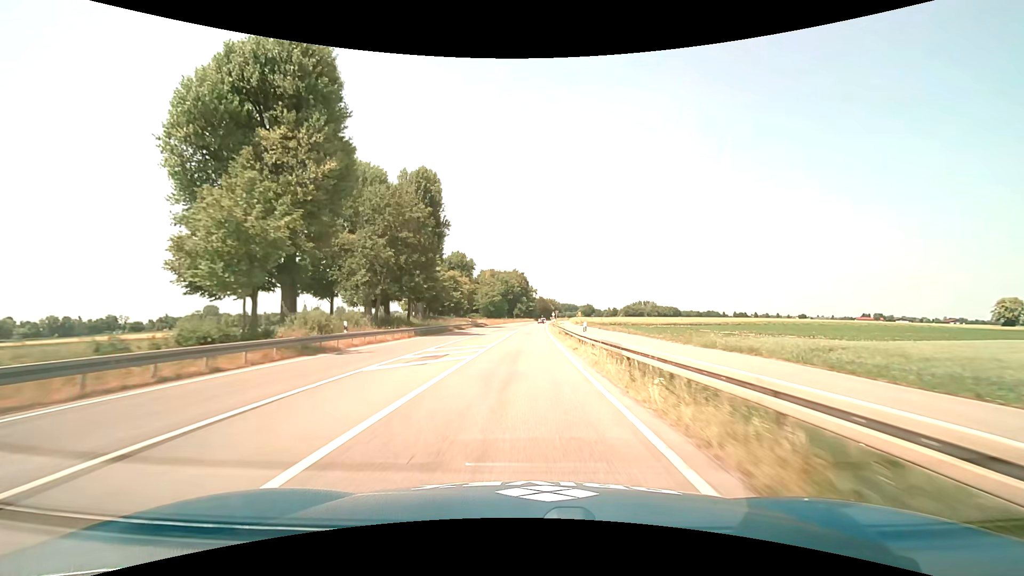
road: primary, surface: asphalt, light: Day
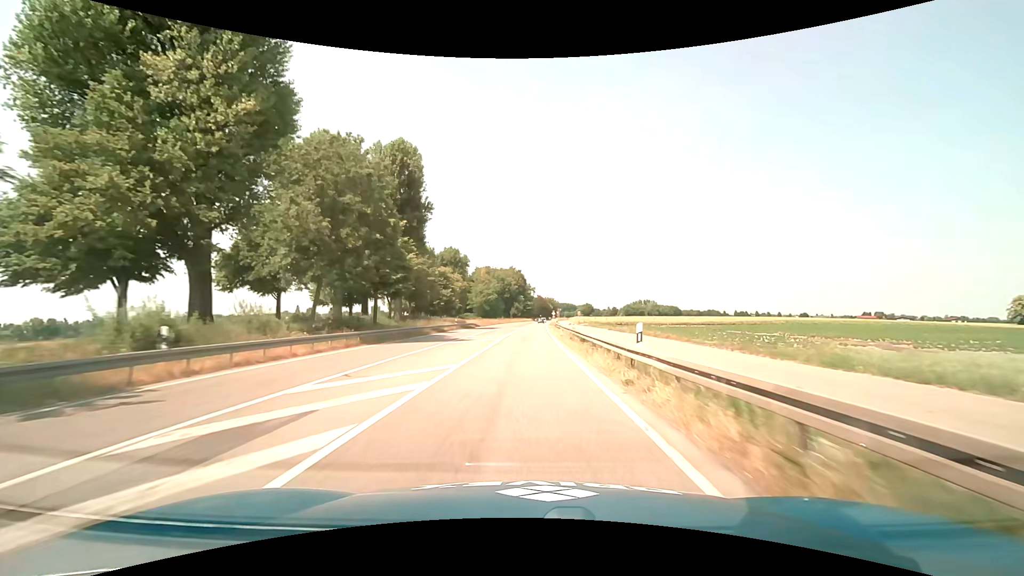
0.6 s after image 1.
(0.0, +12.4) m; 0°
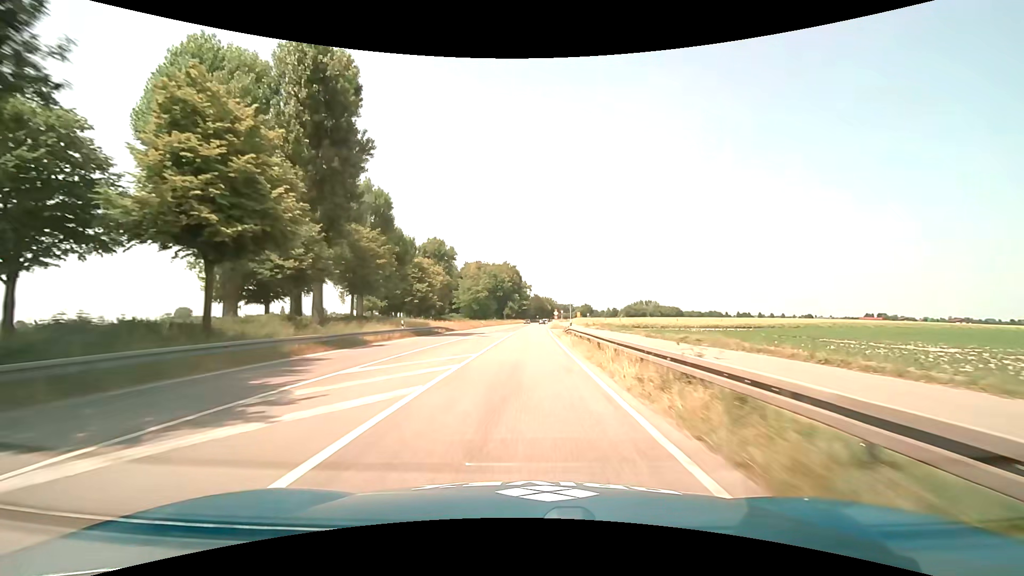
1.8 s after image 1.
(+0.1, +24.9) m; 0°
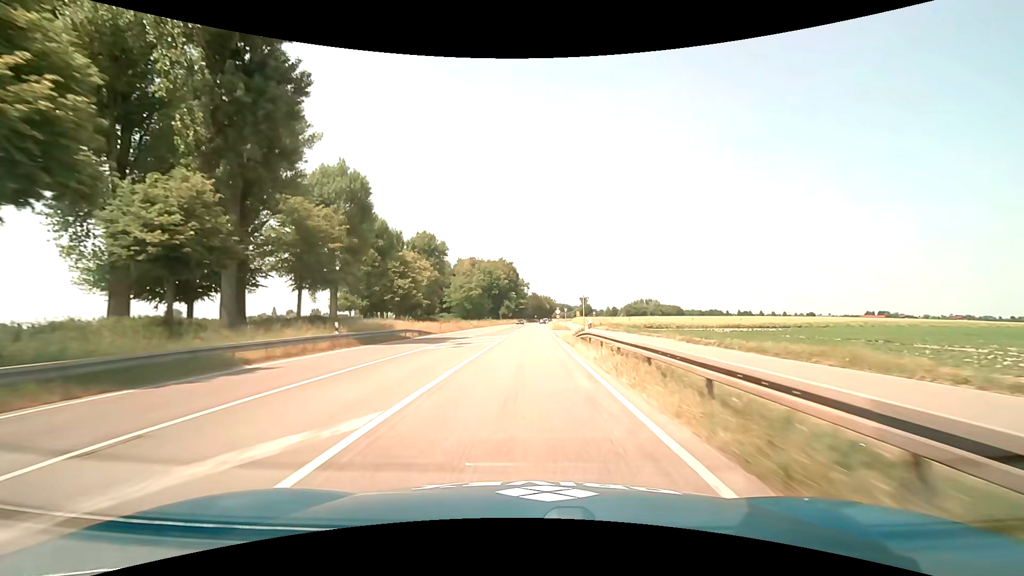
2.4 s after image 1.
(0.0, +12.4) m; 0°
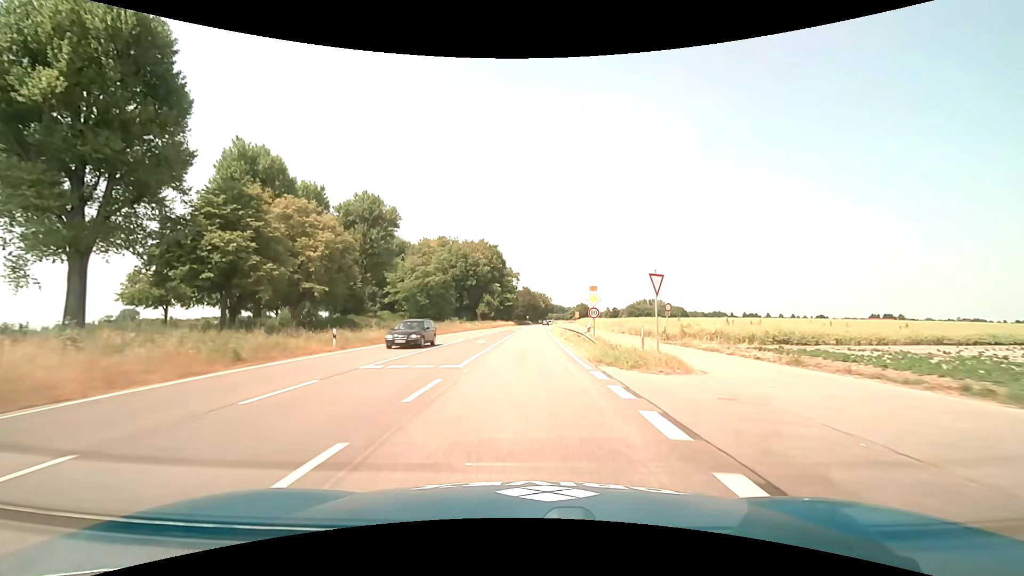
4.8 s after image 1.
(+0.3, +49.6) m; +1°
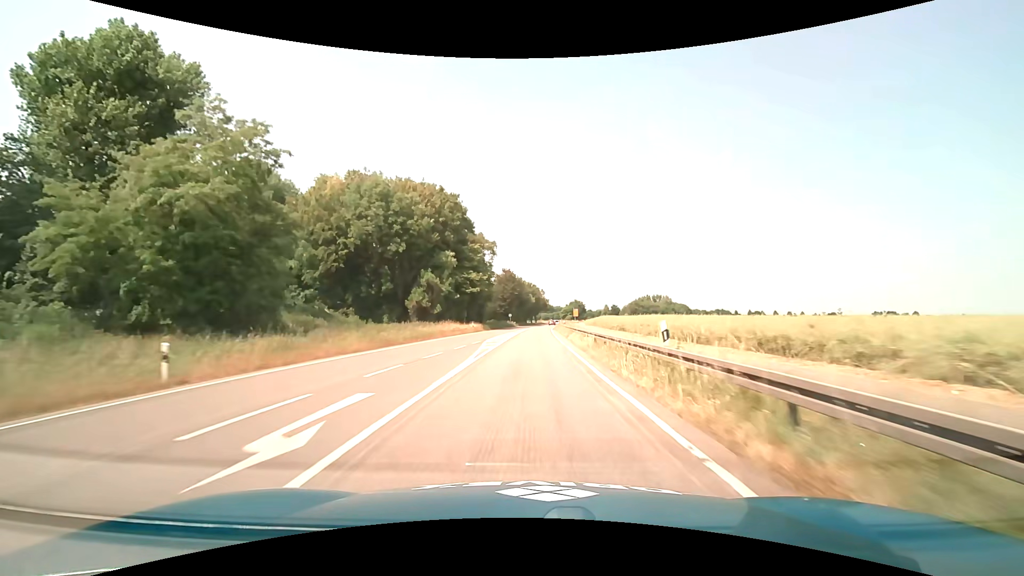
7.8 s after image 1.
(+0.7, +61.7) m; +2°
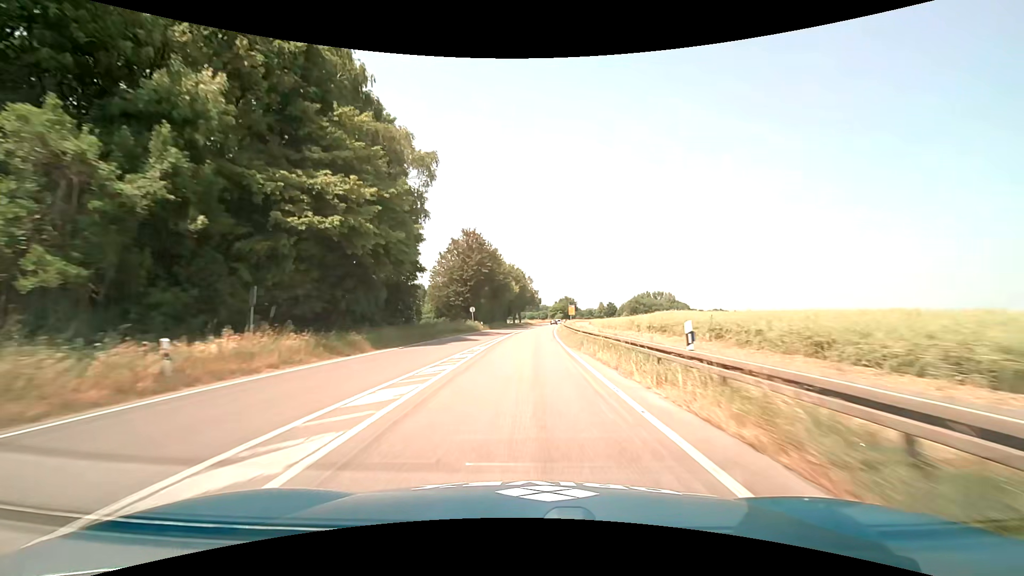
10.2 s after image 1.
(+0.7, +49.8) m; +2°
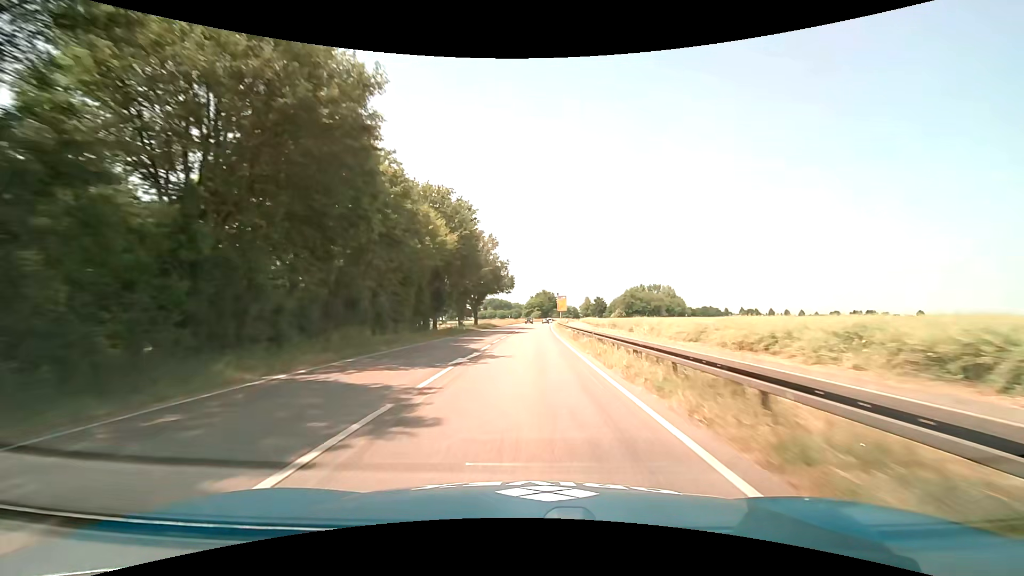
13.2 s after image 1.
(+1.3, +62.3) m; +3°
(0, +10) (0, +20) (0, +30) (+1, +40) (+1, +50) (+1, +60) (+2, +70) (+2, +80) (+2, +90) (+3, +100) m
